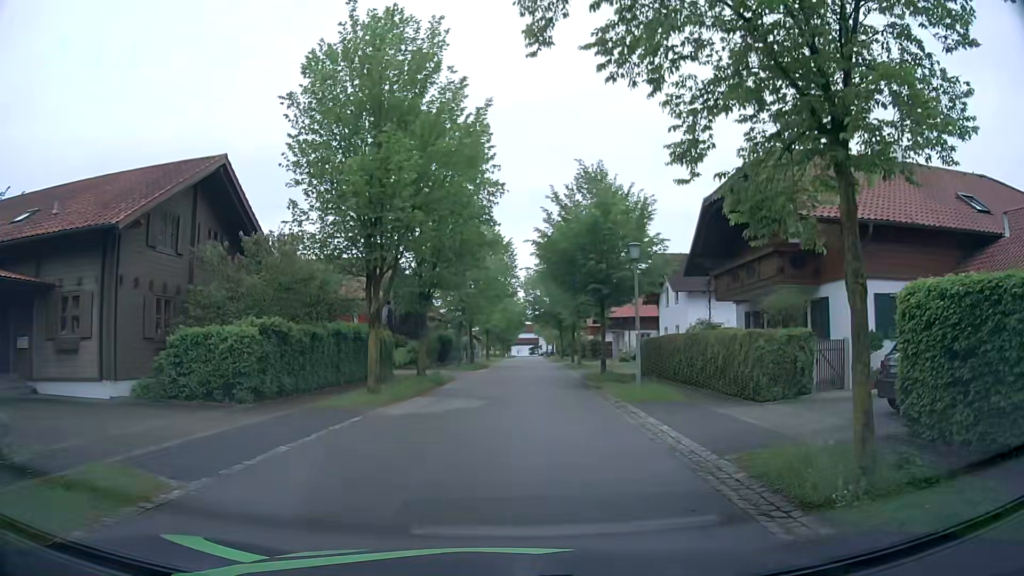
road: residential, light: Day
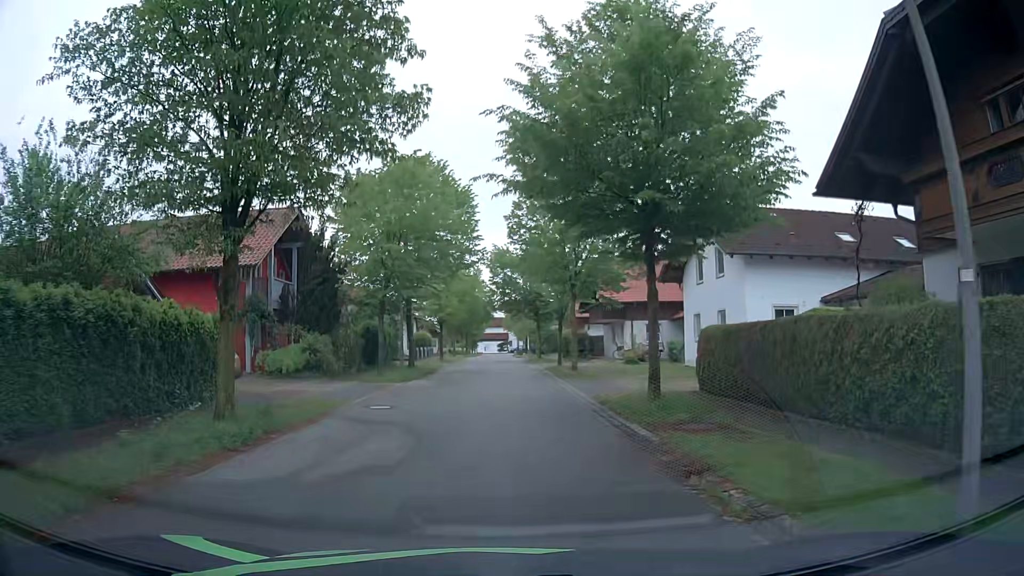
(+0.7, +15.5) m; +4°
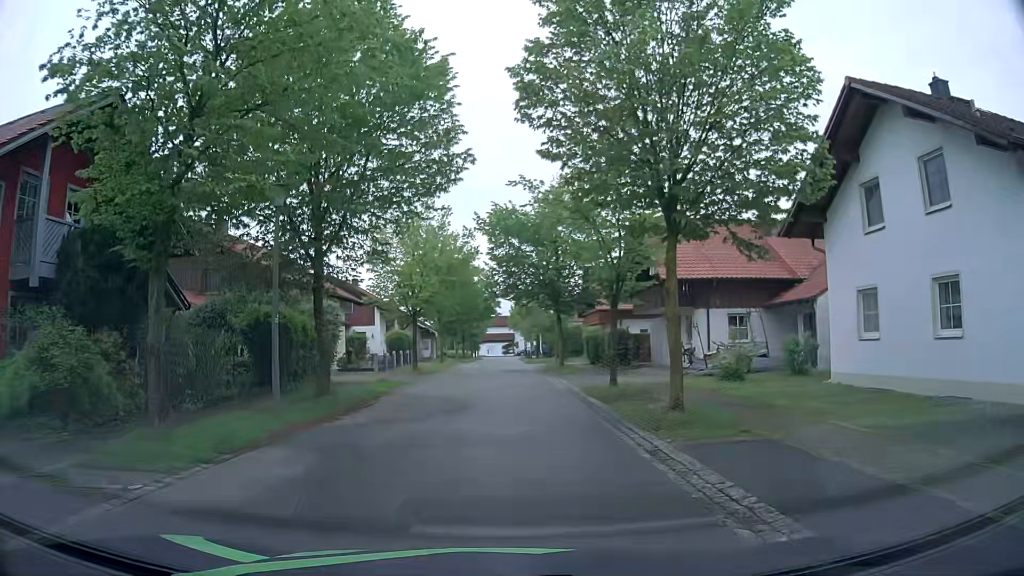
(-0.2, +16.0) m; -1°
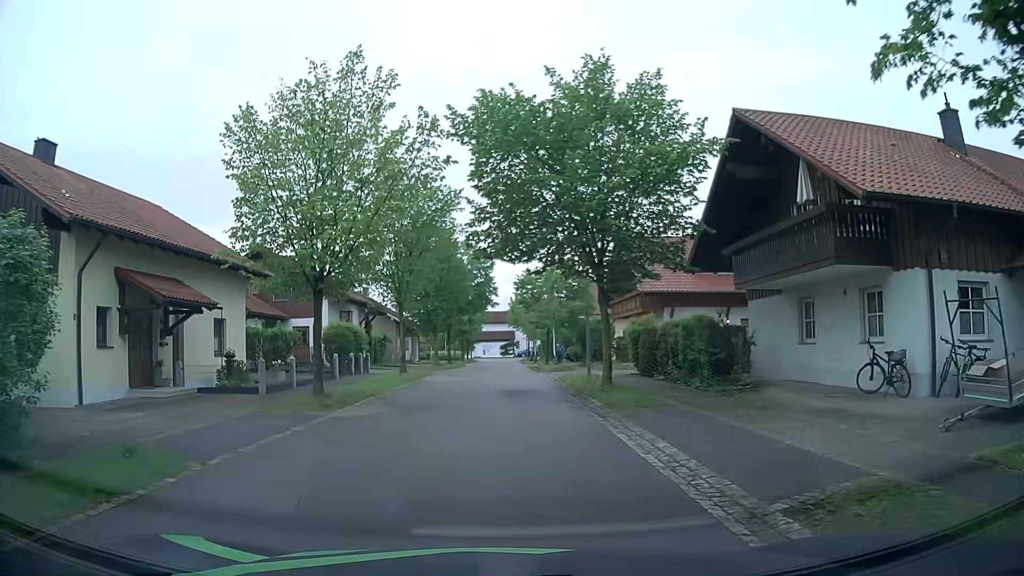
(0.0, +16.2) m; 0°
(0, +10) (0, +20) (0, +30) (0, +40) (0, +50) (0, +60) (0, +70) (+1, +80) (+1, +90) (-3, +99) m
